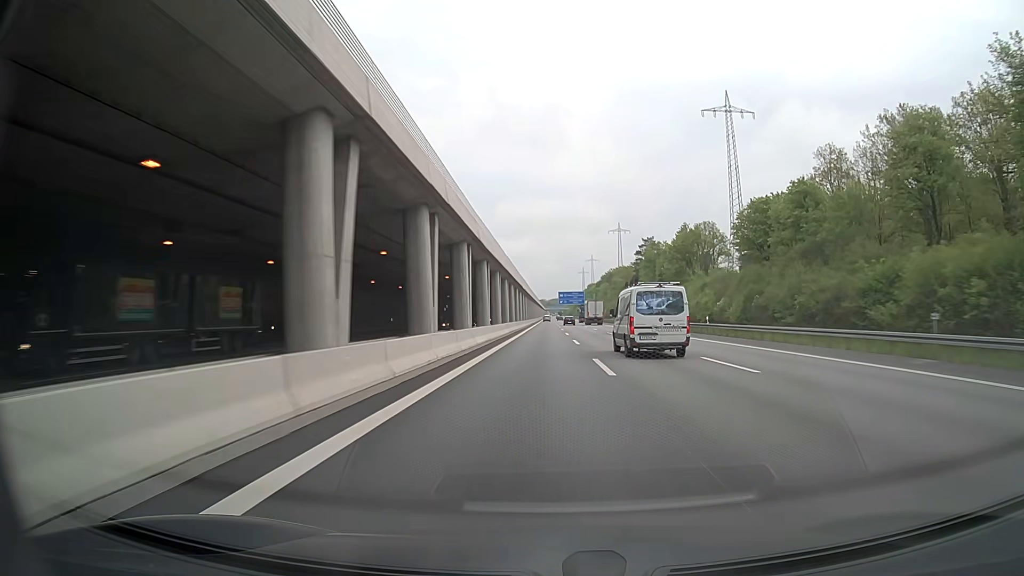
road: motorway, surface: asphalt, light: Day
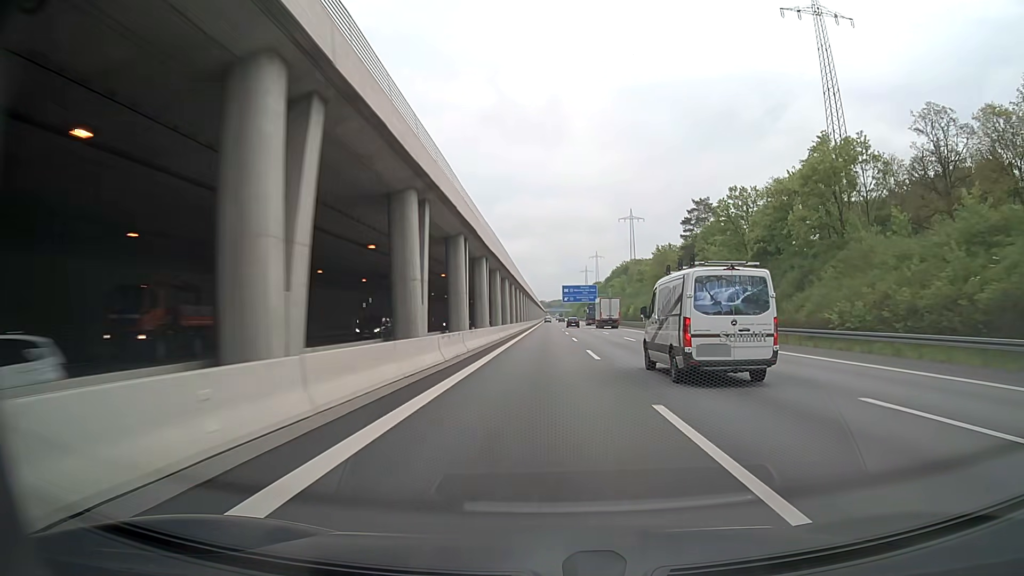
(0.0, +65.8) m; 0°
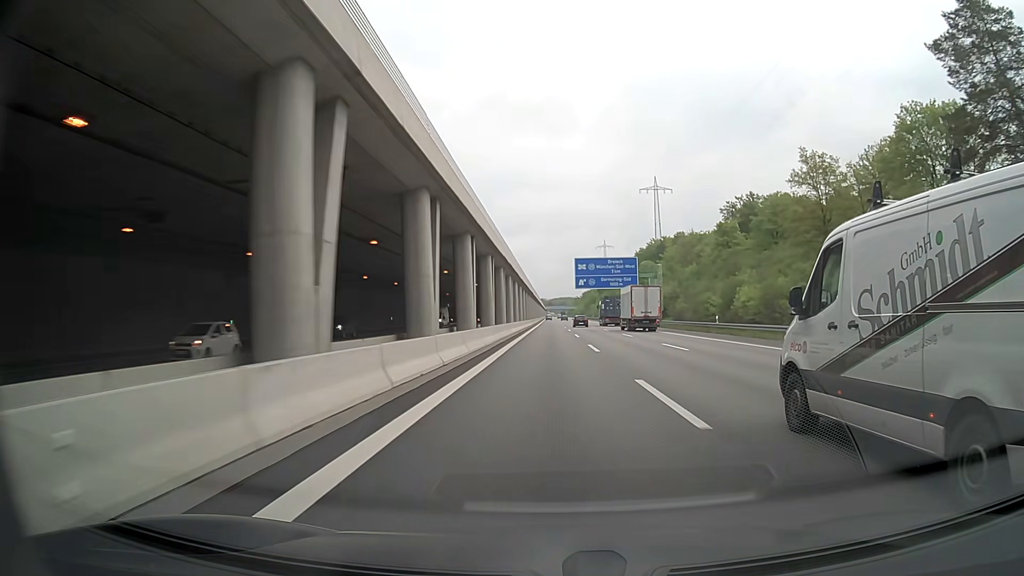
(-0.1, +86.7) m; 0°
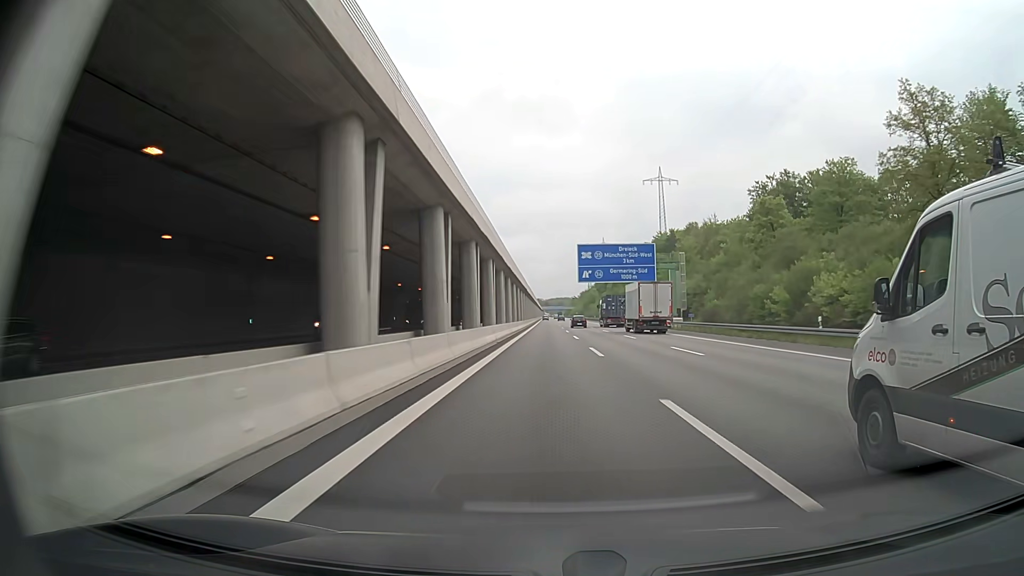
(+0.1, +21.2) m; 0°
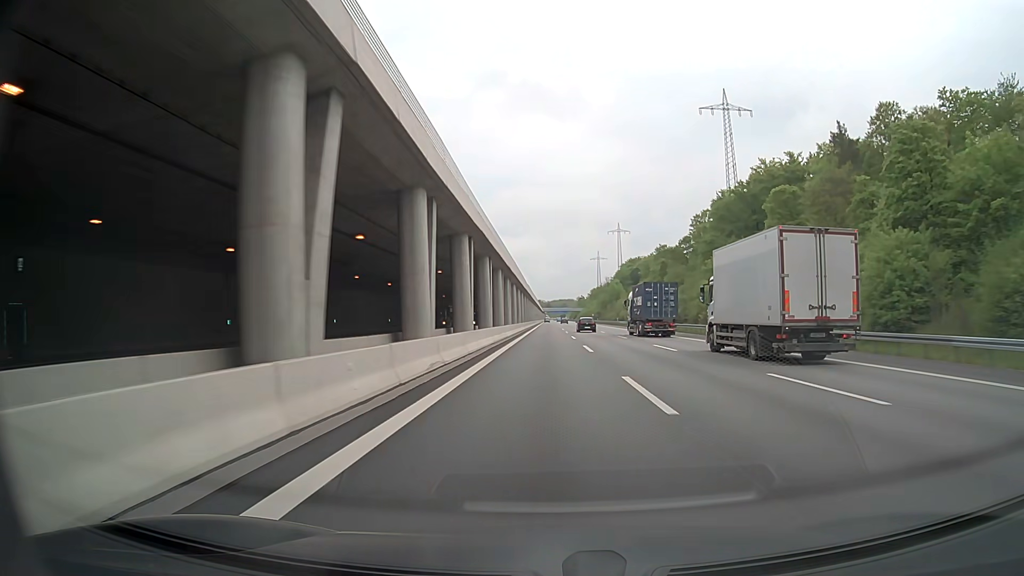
(0.0, +103.9) m; 0°
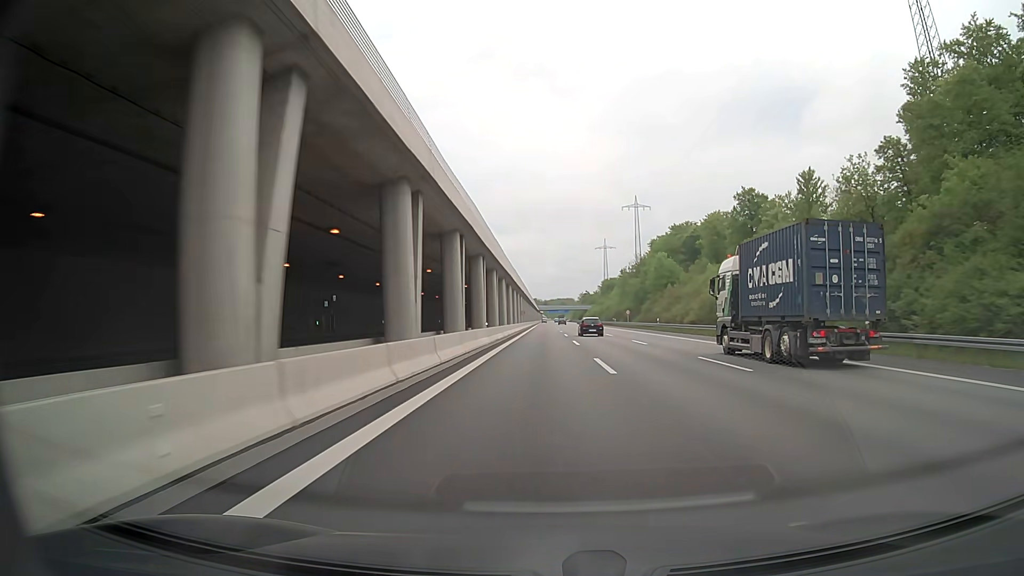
(+0.3, +101.8) m; 0°
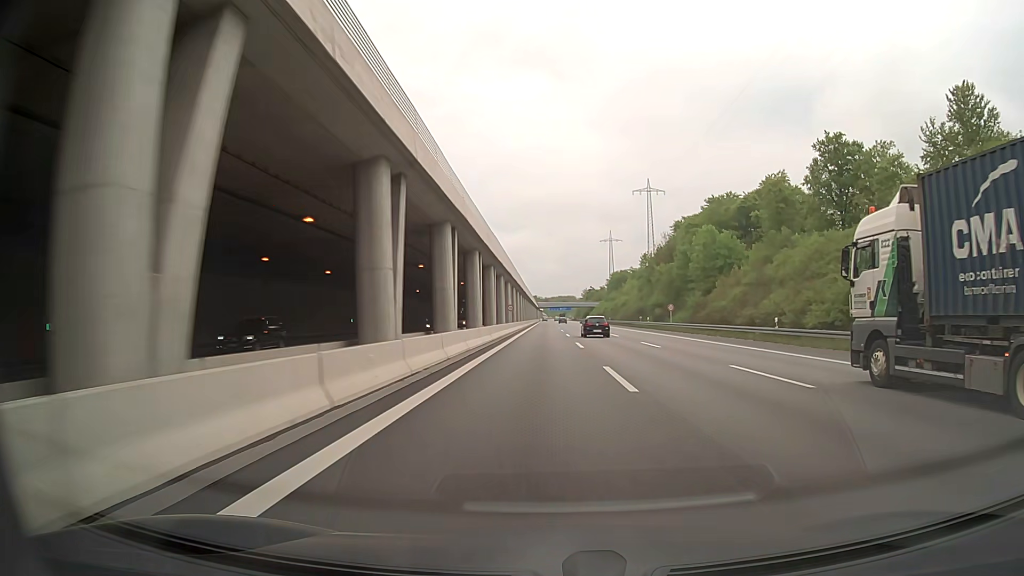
(-0.1, +40.5) m; 0°
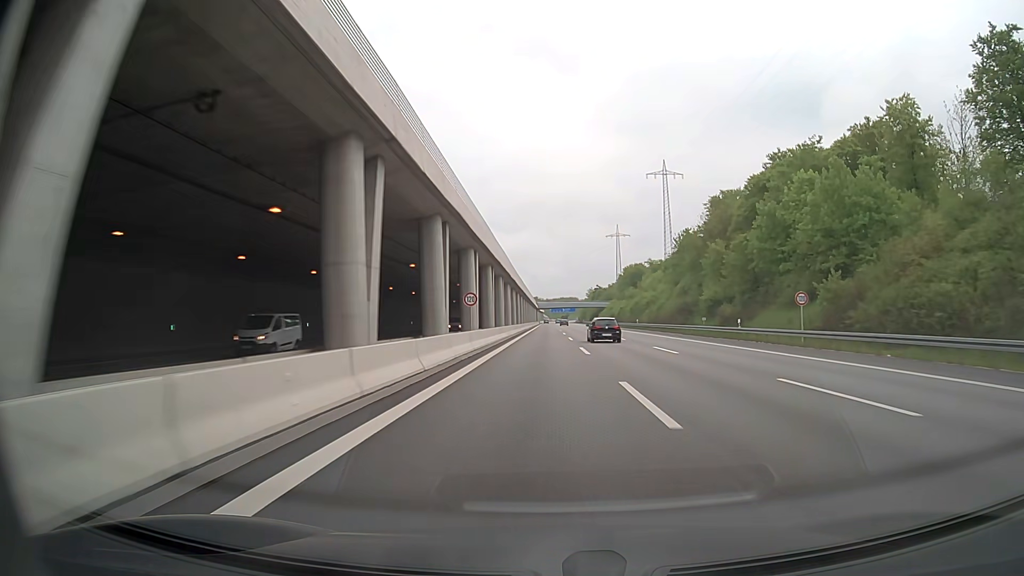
(0.0, +40.5) m; 0°
(0, +10) (0, +20) (0, +30) (0, +40) (0, +50) (0, +60) (0, +70) (0, +80) (0, +90) (0, +100) m
